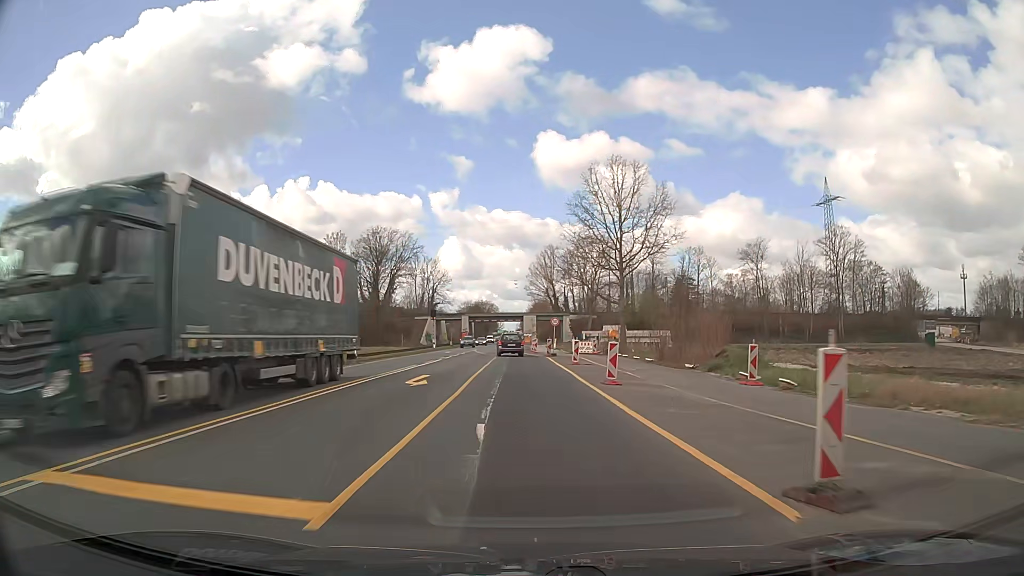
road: trunk_link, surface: asphalt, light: Day
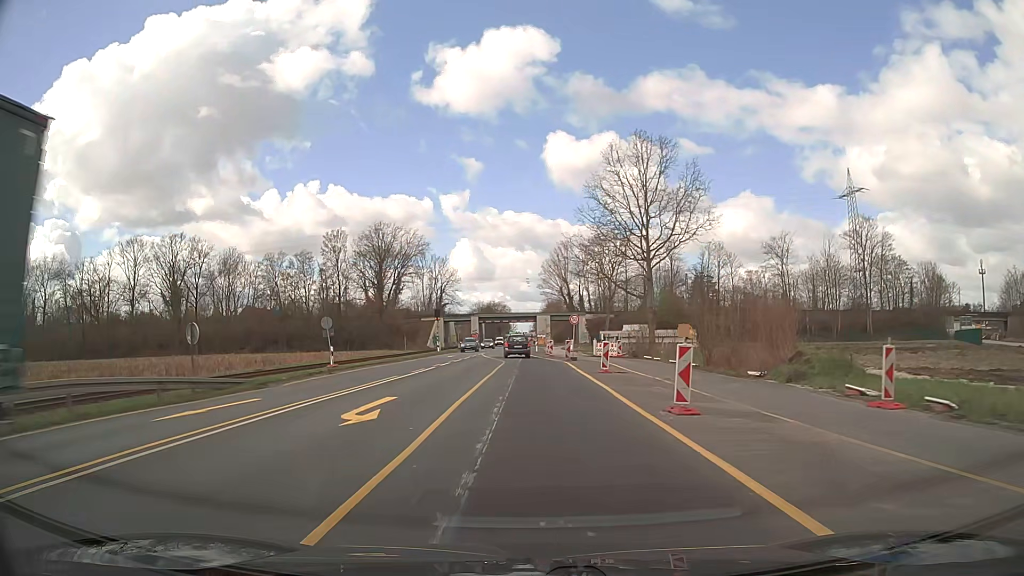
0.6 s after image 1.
(-0.1, +7.9) m; -1°
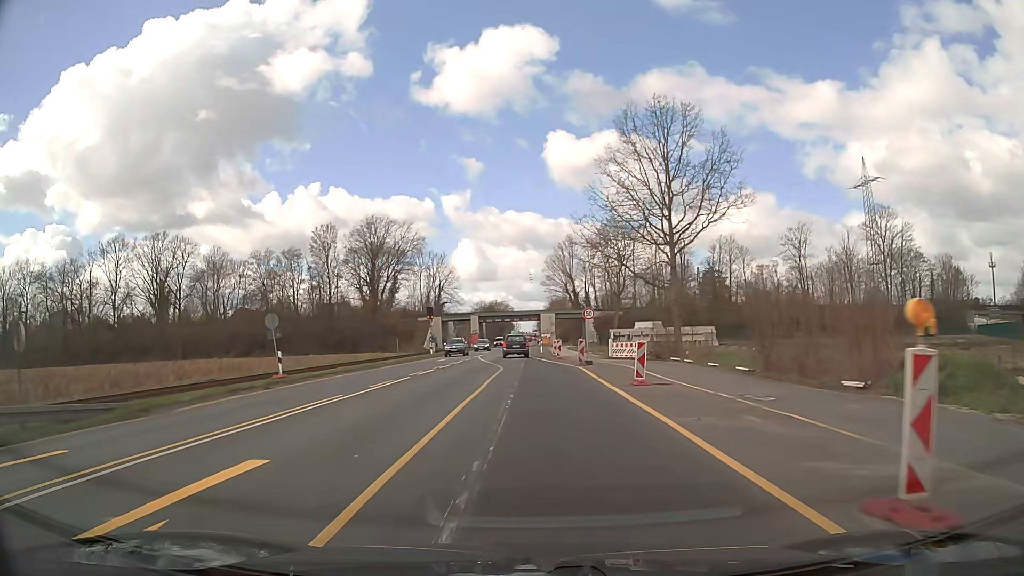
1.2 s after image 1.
(0.0, +7.9) m; 0°
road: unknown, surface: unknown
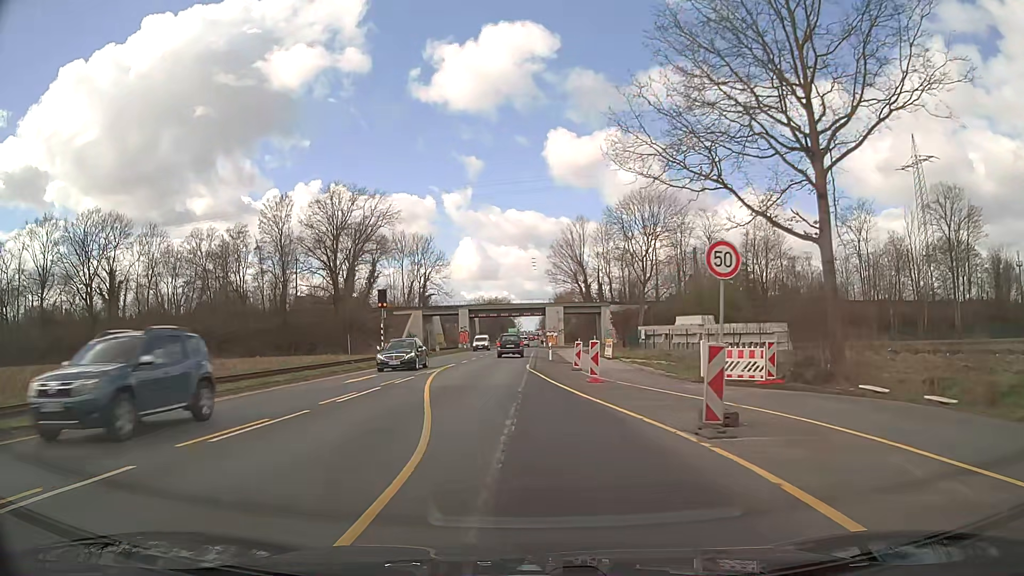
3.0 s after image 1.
(0.0, +23.8) m; 0°
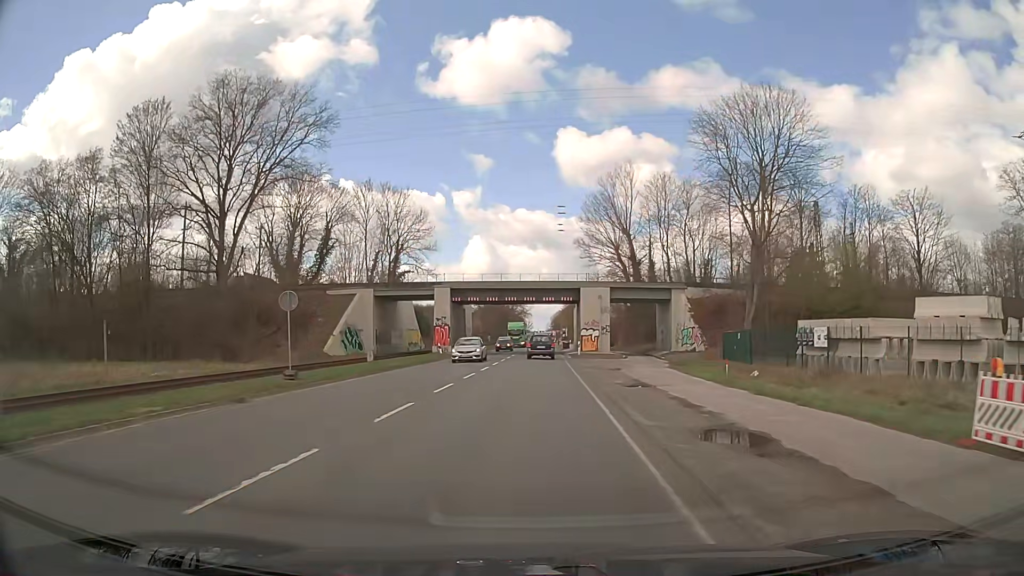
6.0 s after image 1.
(-1.1, +39.7) m; -1°
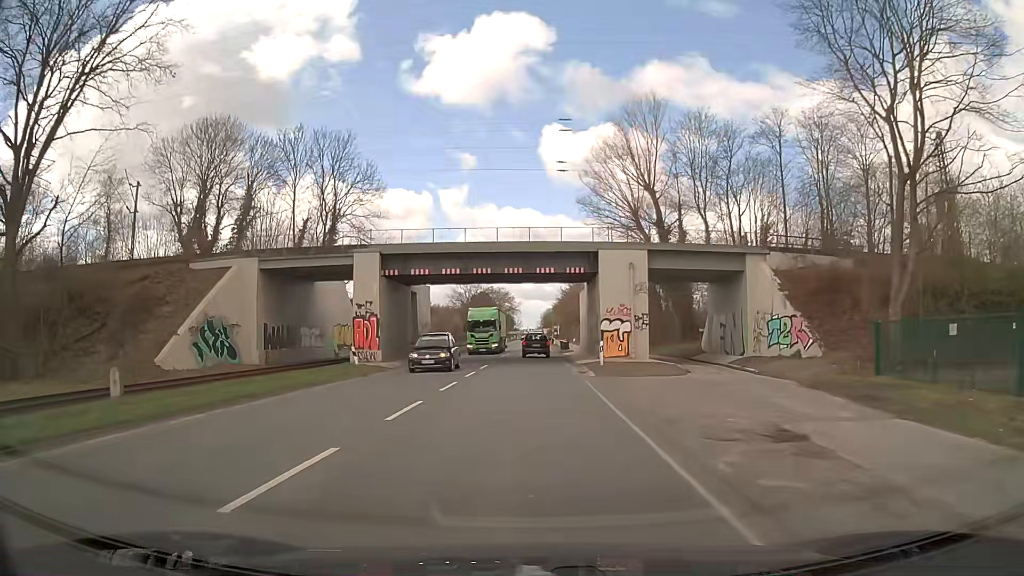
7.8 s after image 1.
(+0.4, +23.8) m; +1°
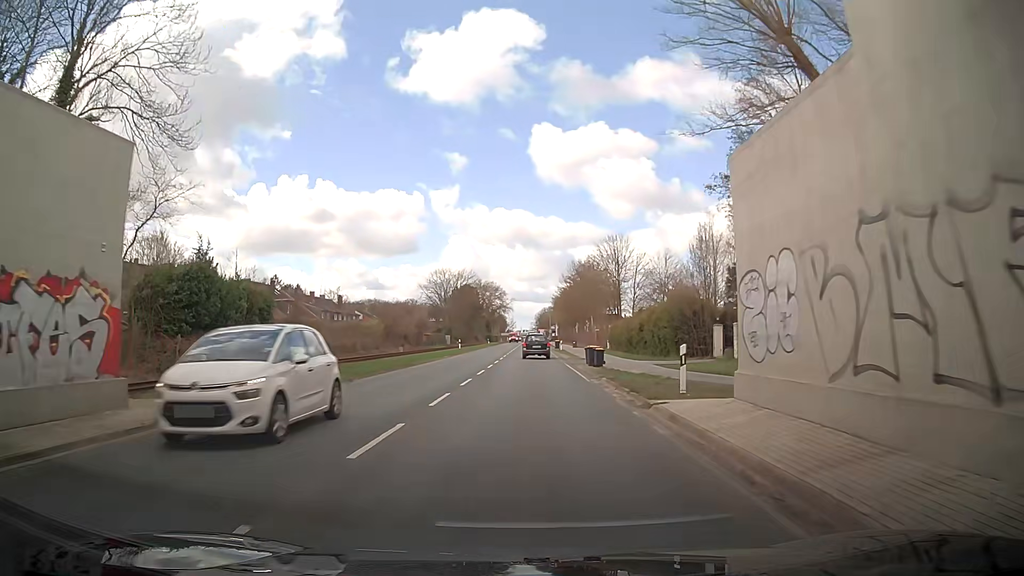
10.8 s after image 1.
(0.0, +39.7) m; 0°
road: secondary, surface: asphalt
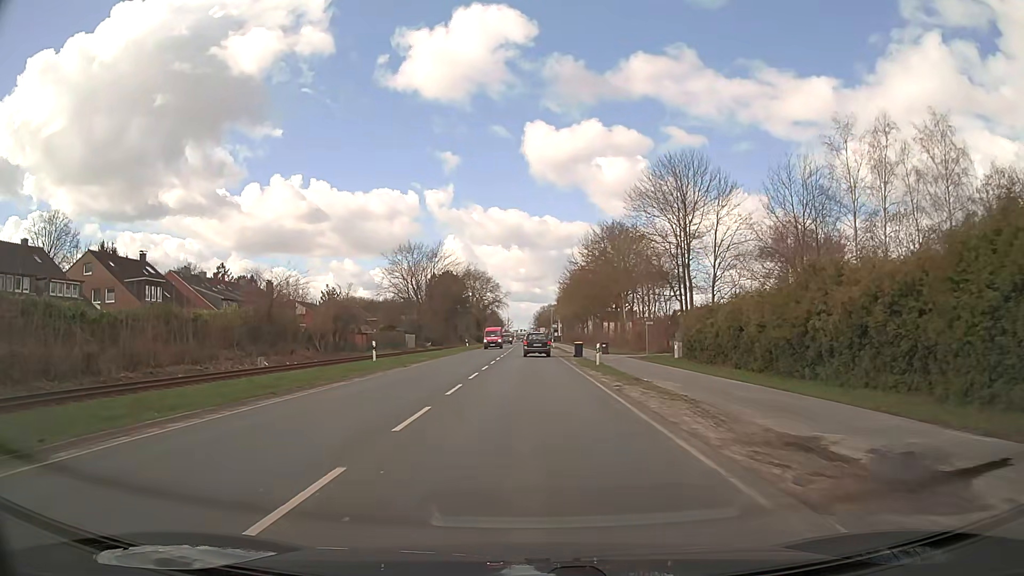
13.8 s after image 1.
(-0.1, +39.7) m; 0°
(0, +10) (0, +20) (0, +30) (0, +40) (0, +50) (0, +60) (0, +70) (0, +80) (0, +90) (0, +100) m
